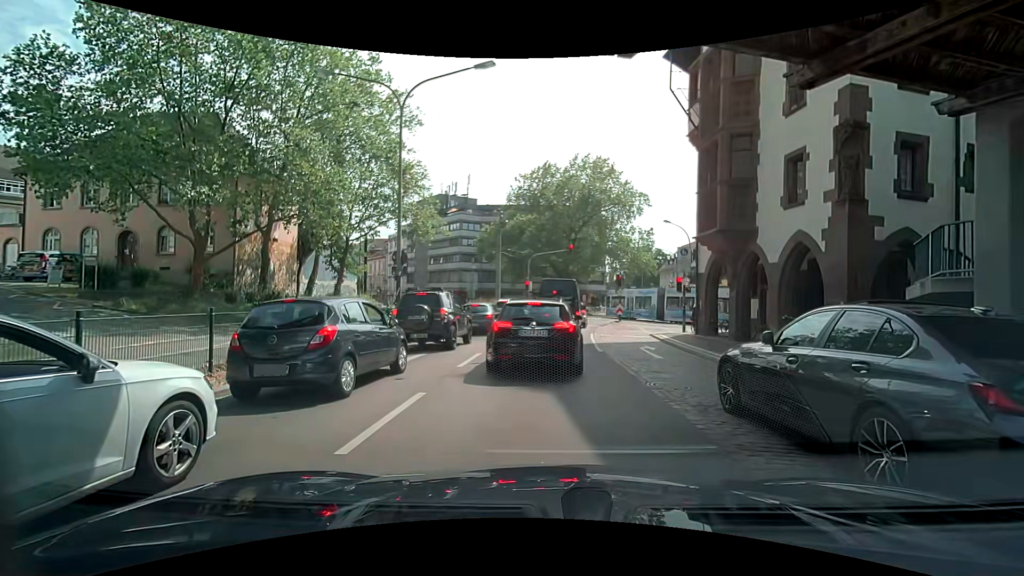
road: primary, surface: asphalt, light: Day
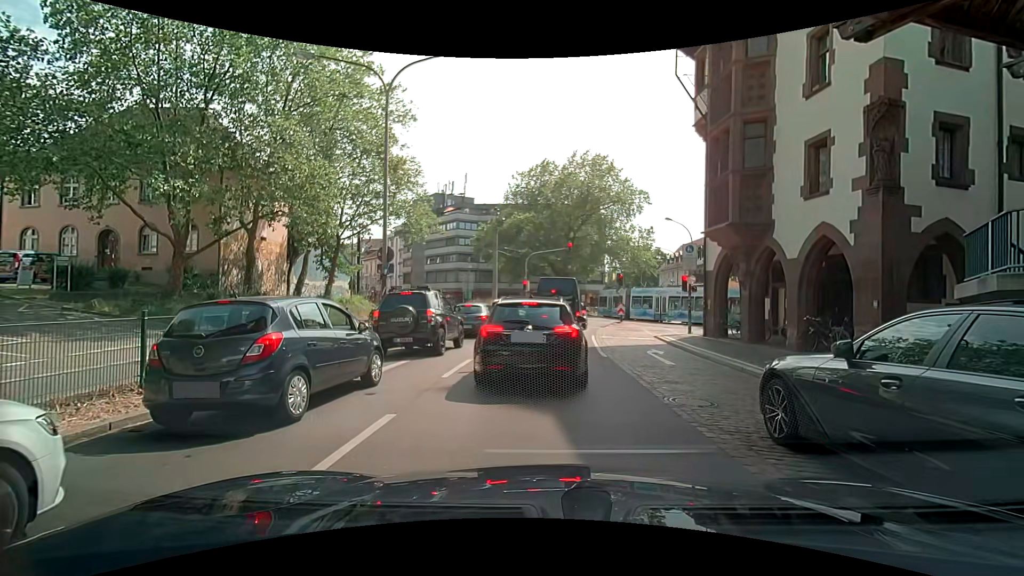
(0.0, +1.4) m; 0°
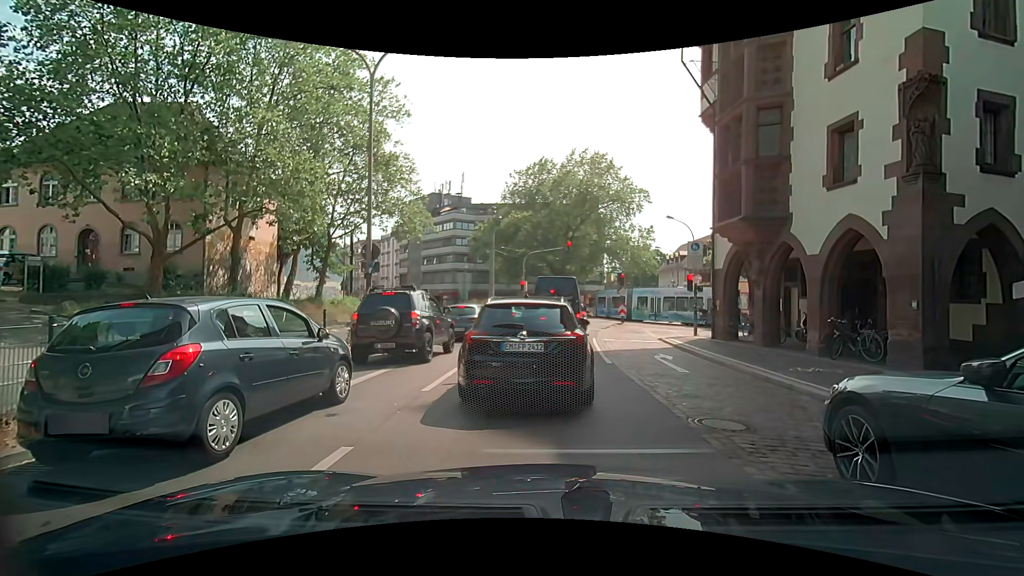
(0.0, +1.3) m; 0°
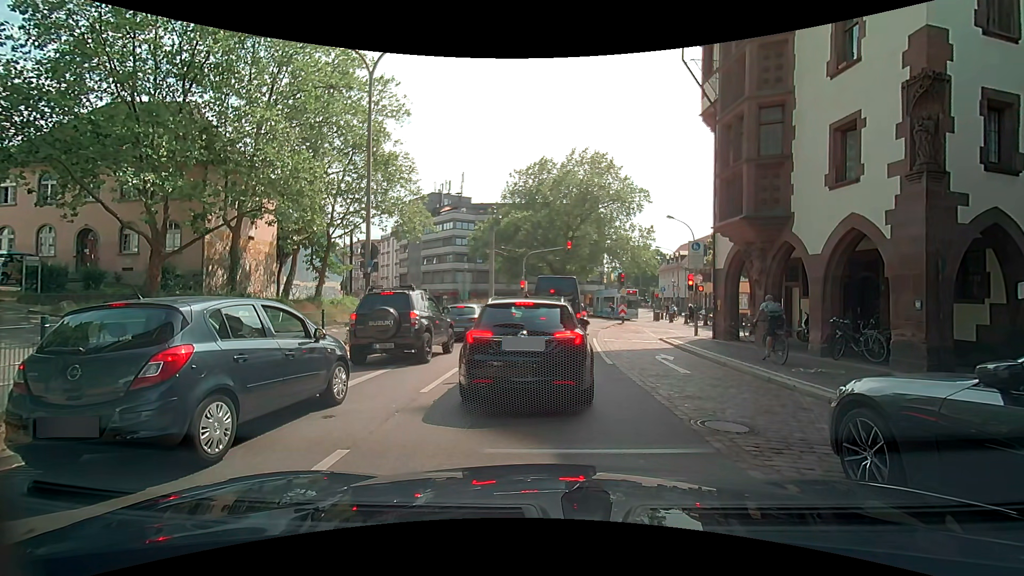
(0.0, +0.2) m; 0°
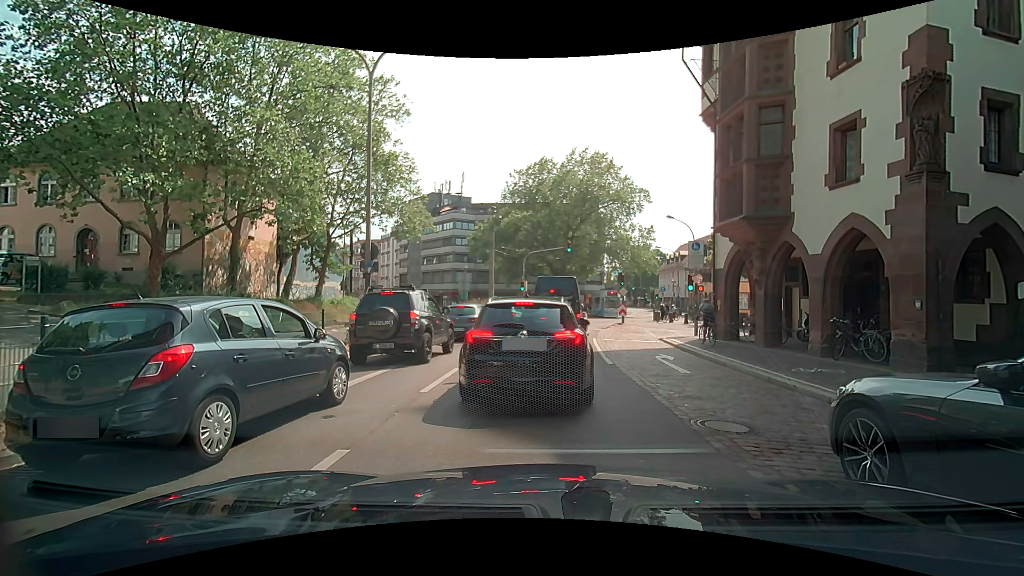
(0.0, 0.0) m; 0°
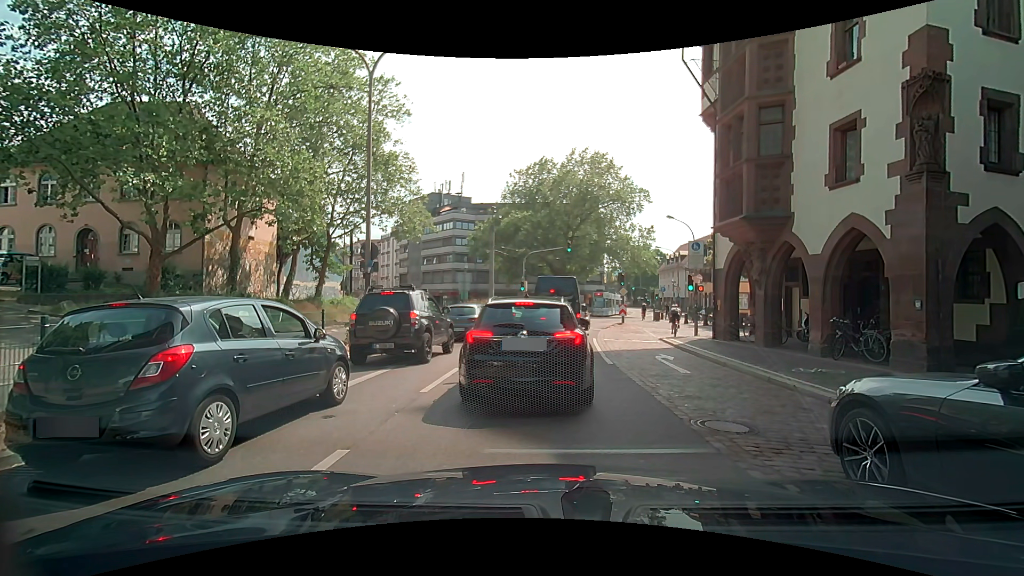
(0.0, 0.0) m; 0°
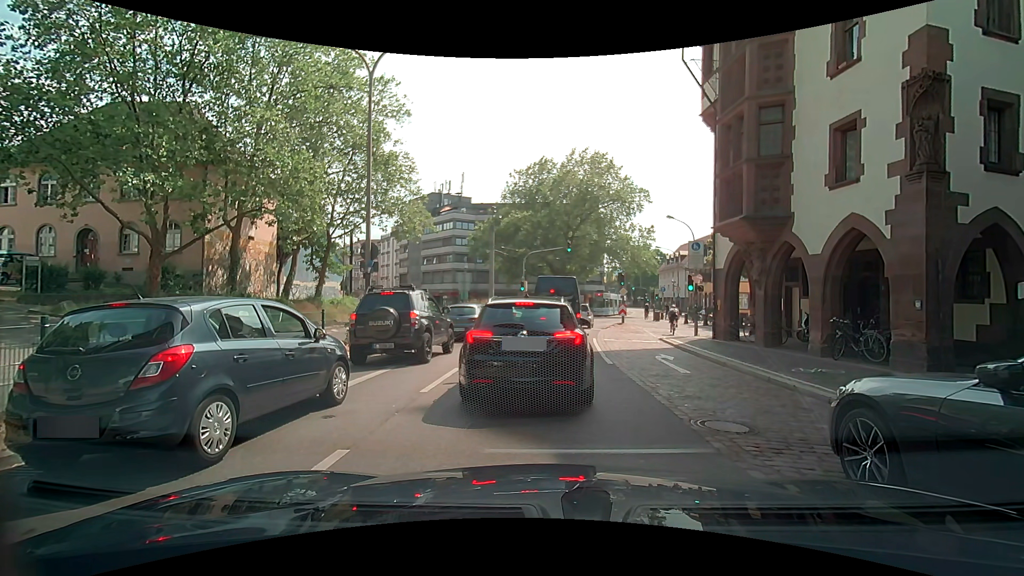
(0.0, 0.0) m; 0°
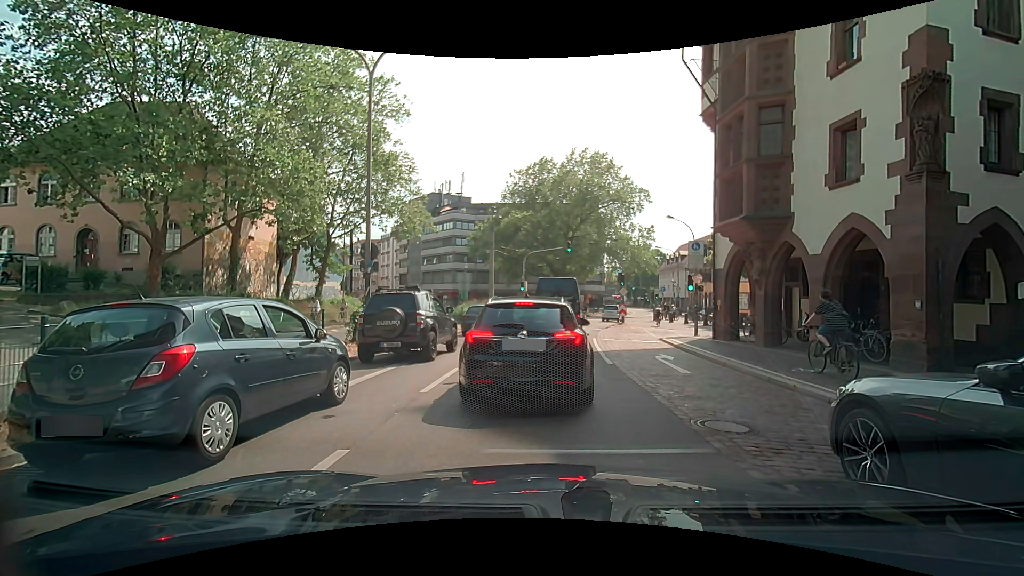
(0.0, 0.0) m; 0°
